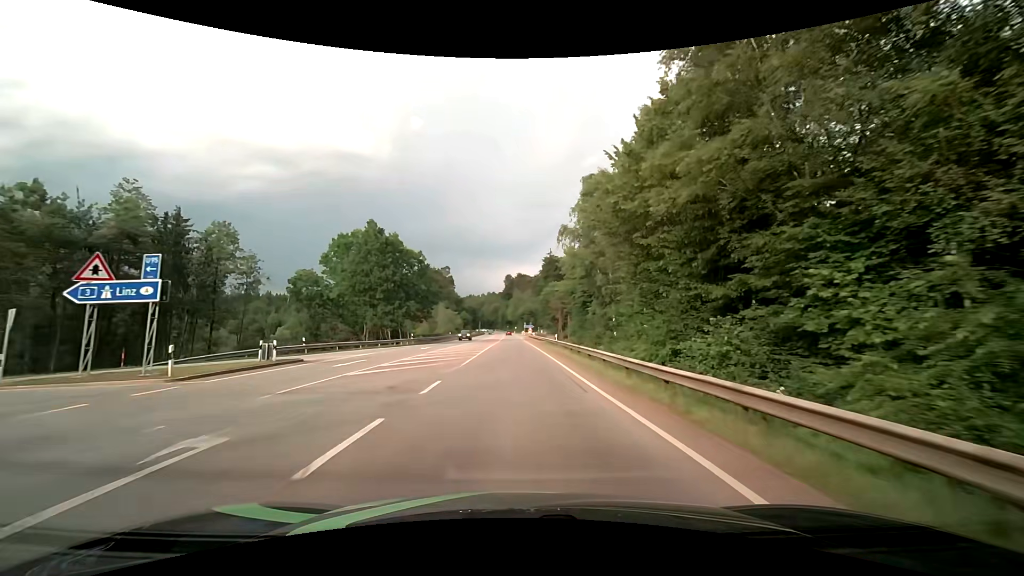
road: secondary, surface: asphalt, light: Day
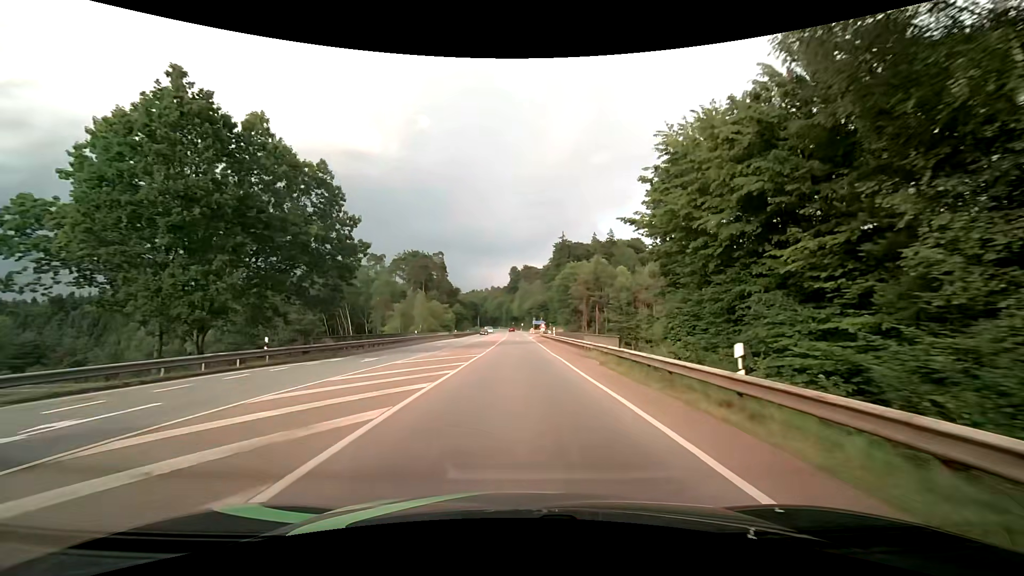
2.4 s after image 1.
(-0.5, +35.1) m; -1°
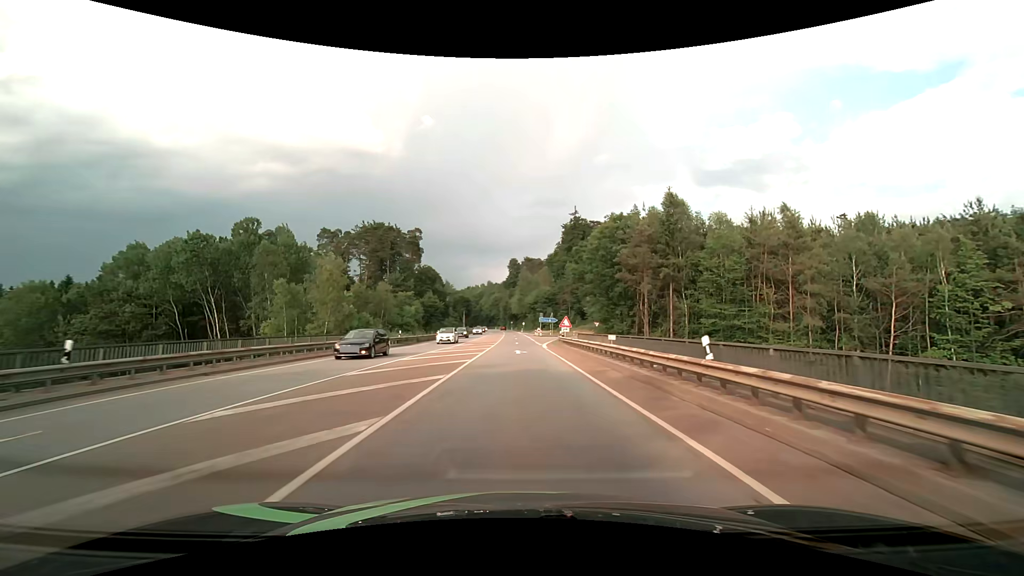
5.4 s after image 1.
(-0.2, +42.5) m; 0°
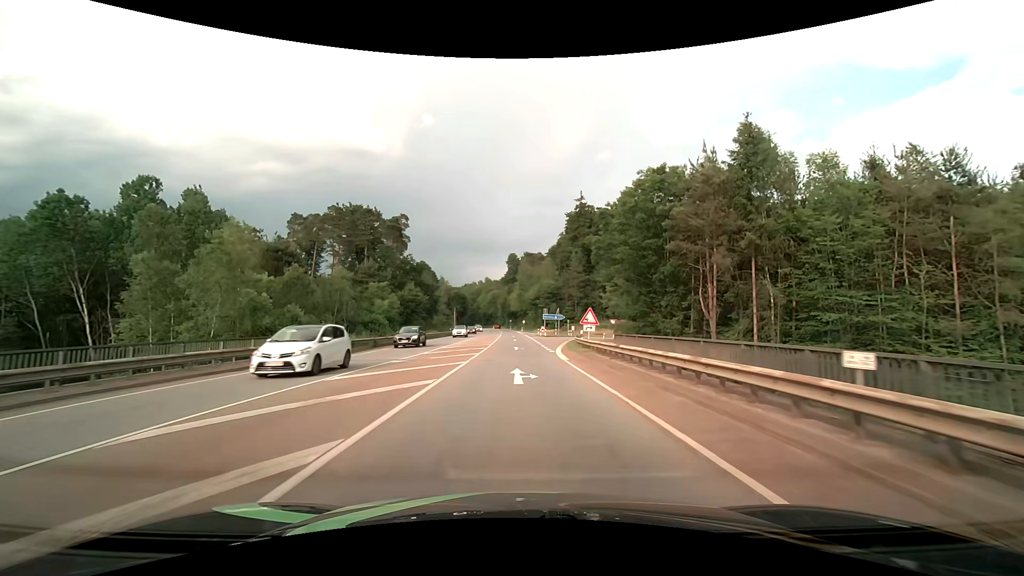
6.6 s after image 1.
(-0.1, +16.0) m; 0°
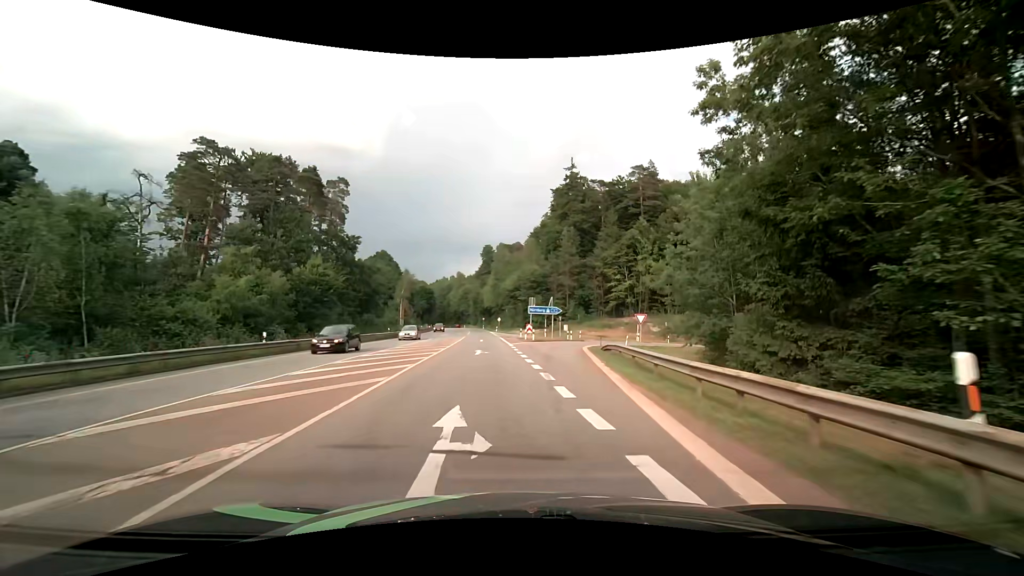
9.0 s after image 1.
(+0.4, +28.4) m; +3°
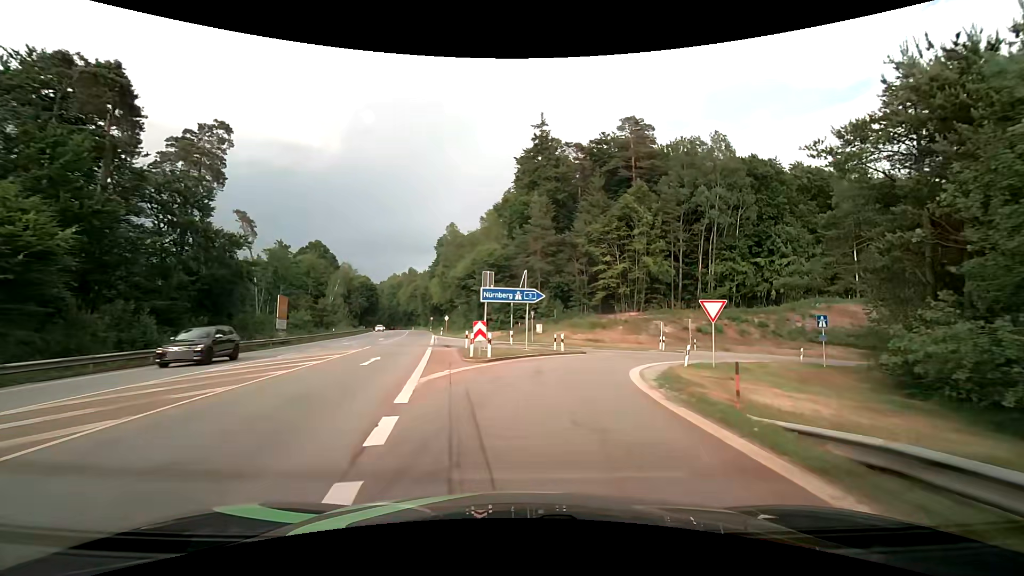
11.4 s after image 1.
(+0.9, +25.1) m; +4°
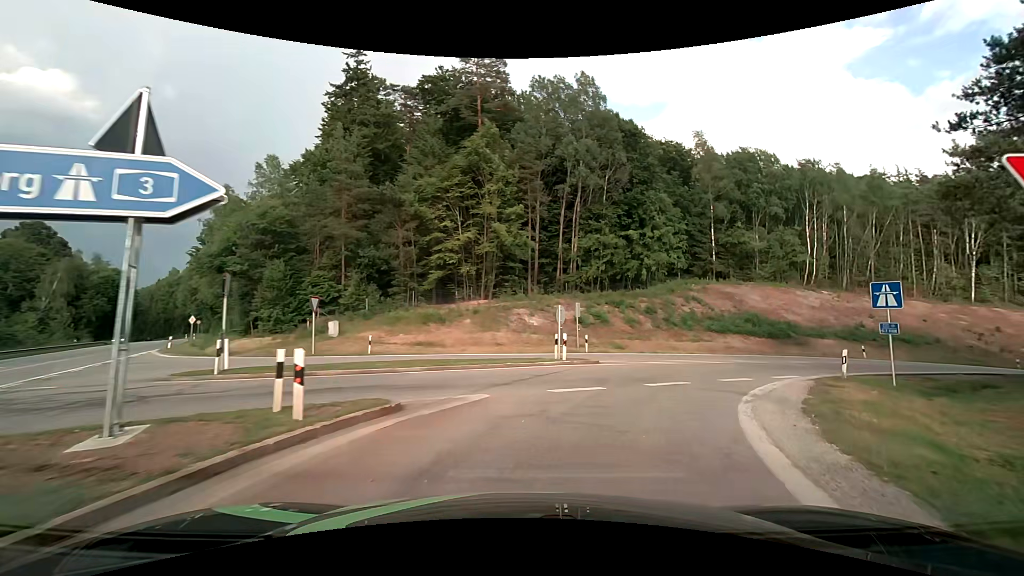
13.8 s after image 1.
(+2.4, +20.2) m; +19°
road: motorway_link
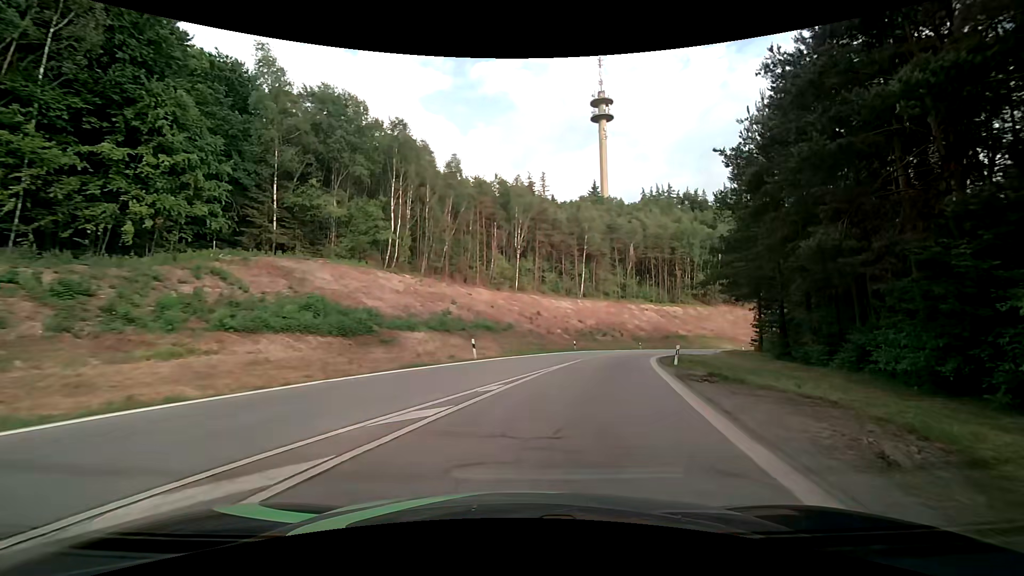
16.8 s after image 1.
(+8.8, +20.5) m; +46°
(+1, +10) (+3, +20) (+5, +29) (+8, +39) (+12, +48) (+16, +57) (+21, +66) (+26, +74) (+34, +81) (+42, +87) m
